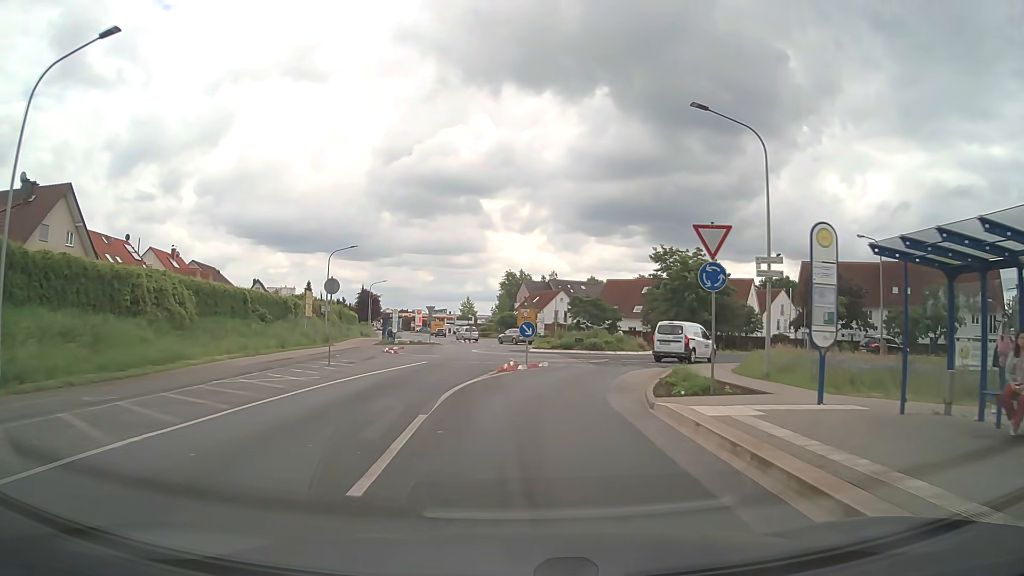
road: tertiary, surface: asphalt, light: Day
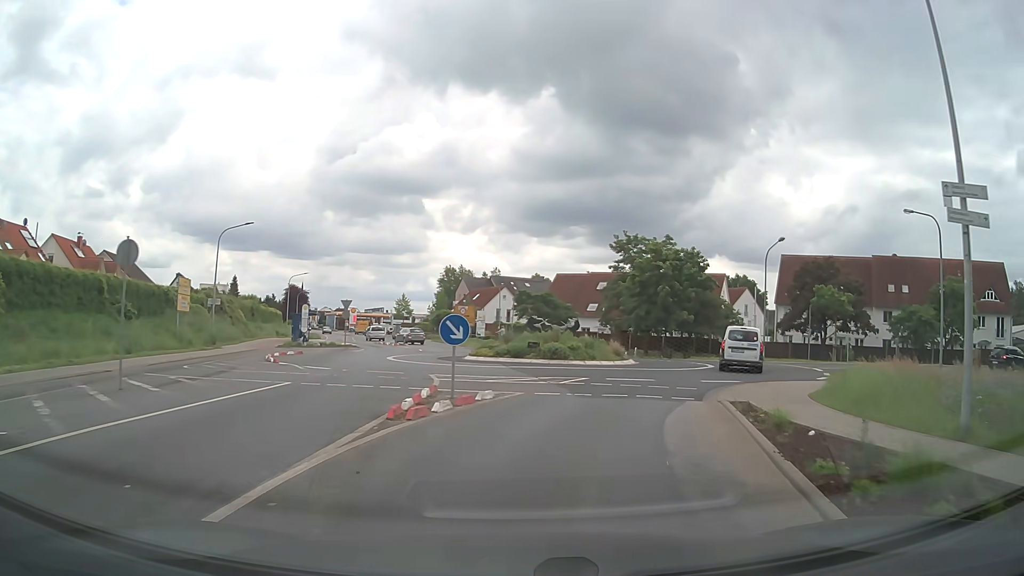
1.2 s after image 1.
(+0.3, +11.1) m; +5°
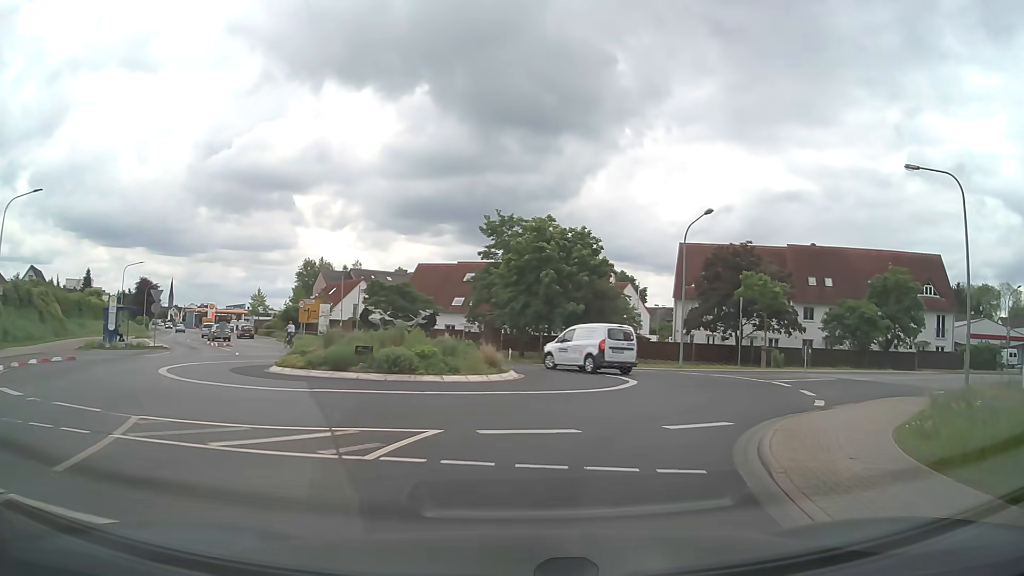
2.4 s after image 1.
(+0.9, +10.1) m; +11°
(+1, +10) (+4, +19) (+3, +29) (-5, +35) (-14, +41) (-20, +48) (-26, +56) (-31, +65) (-35, +74) (-39, +83) m
